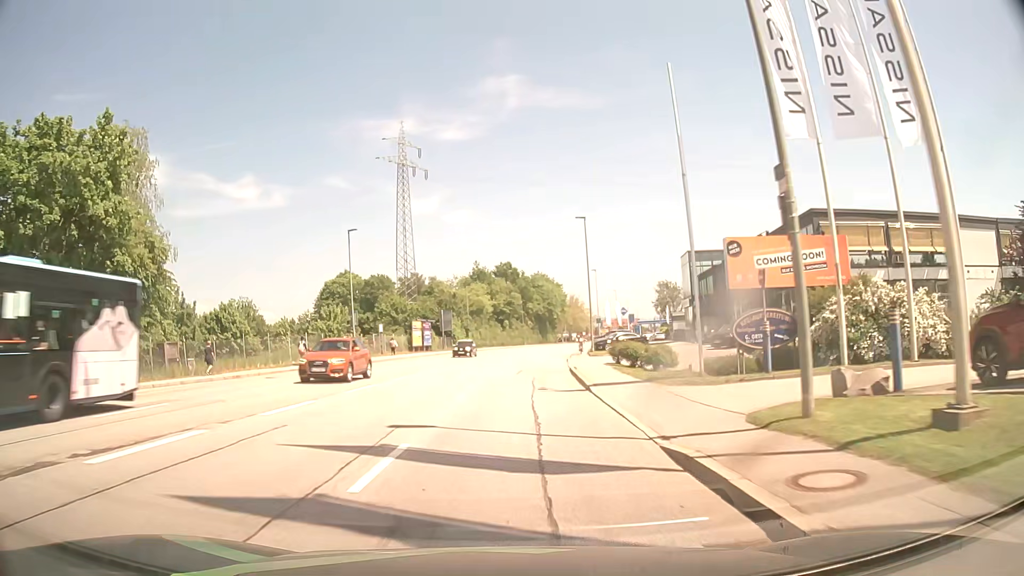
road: tertiary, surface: asphalt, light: Day
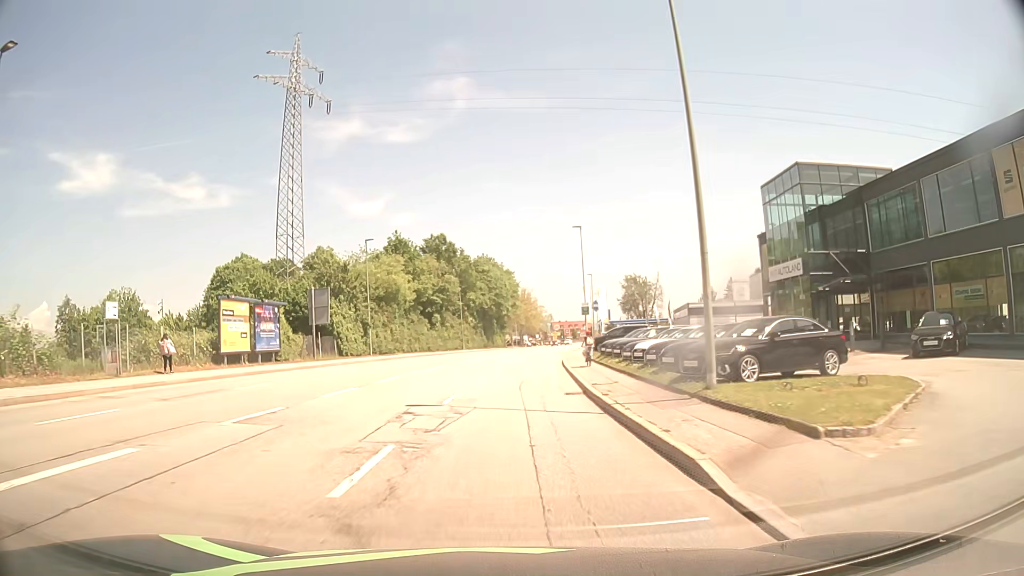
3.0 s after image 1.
(+1.5, +38.0) m; +5°
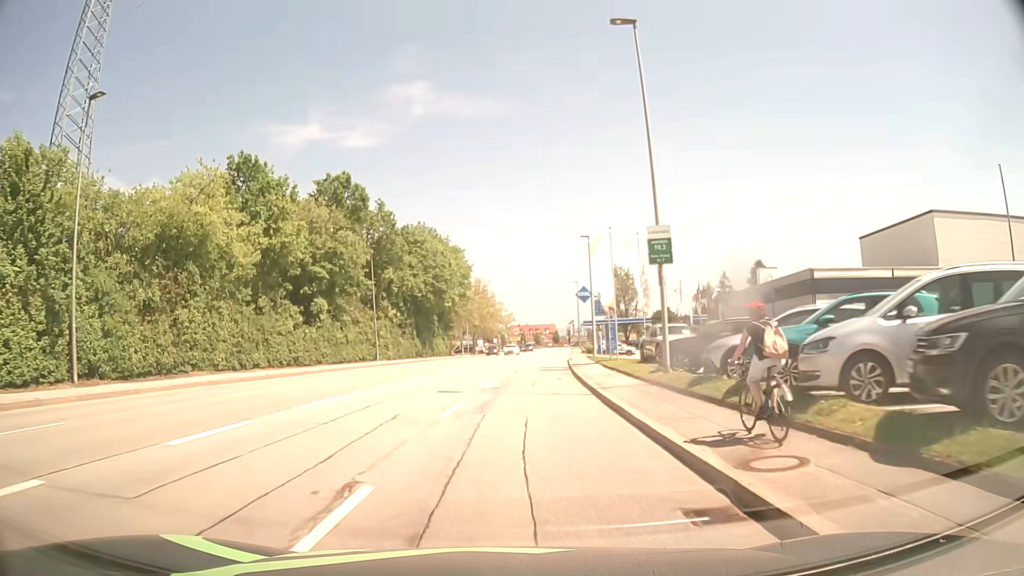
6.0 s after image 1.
(+1.1, +38.0) m; +4°
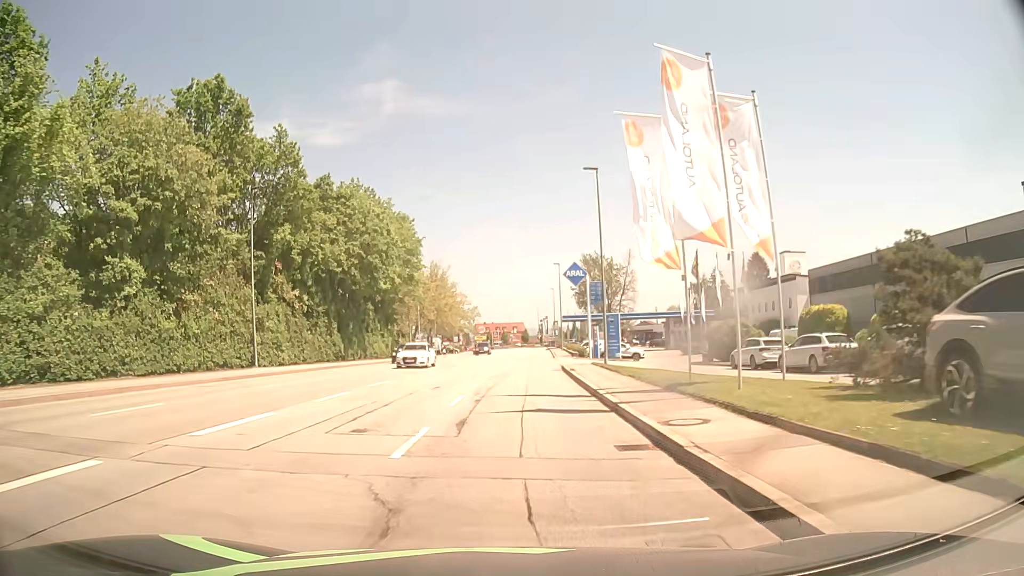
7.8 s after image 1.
(+0.5, +22.8) m; +3°
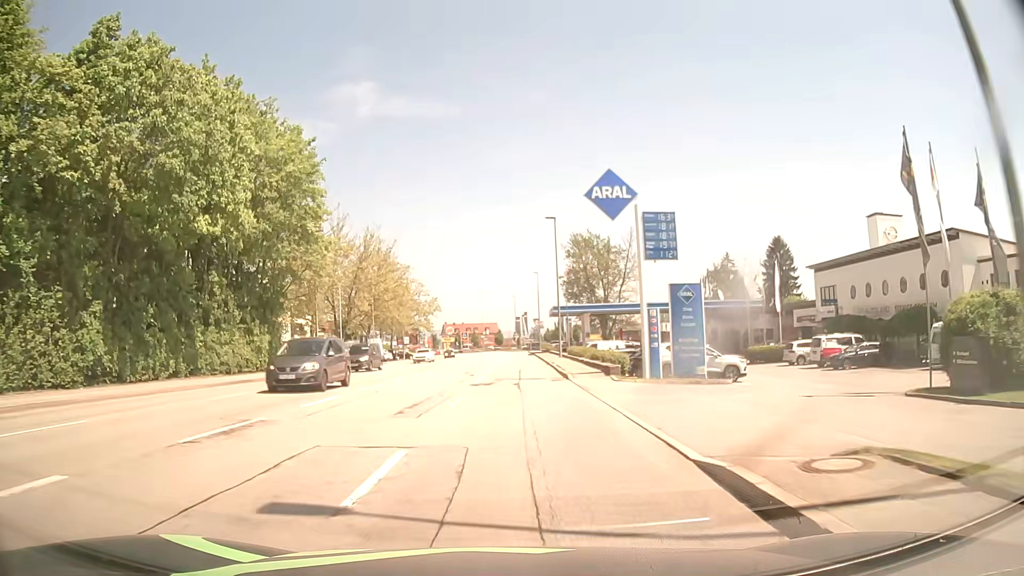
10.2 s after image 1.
(+0.5, +30.3) m; +2°
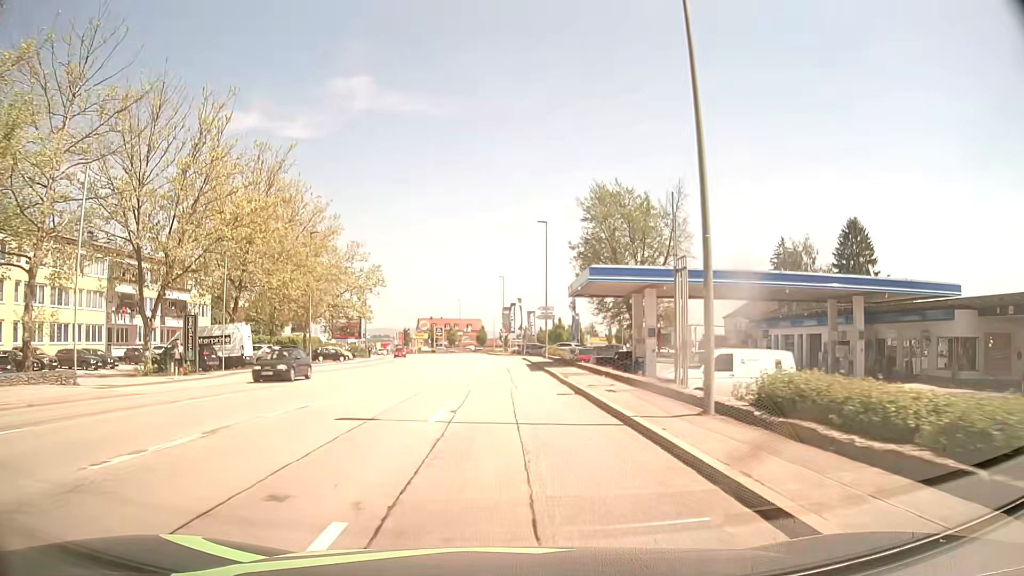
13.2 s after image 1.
(+0.4, +37.9) m; +1°
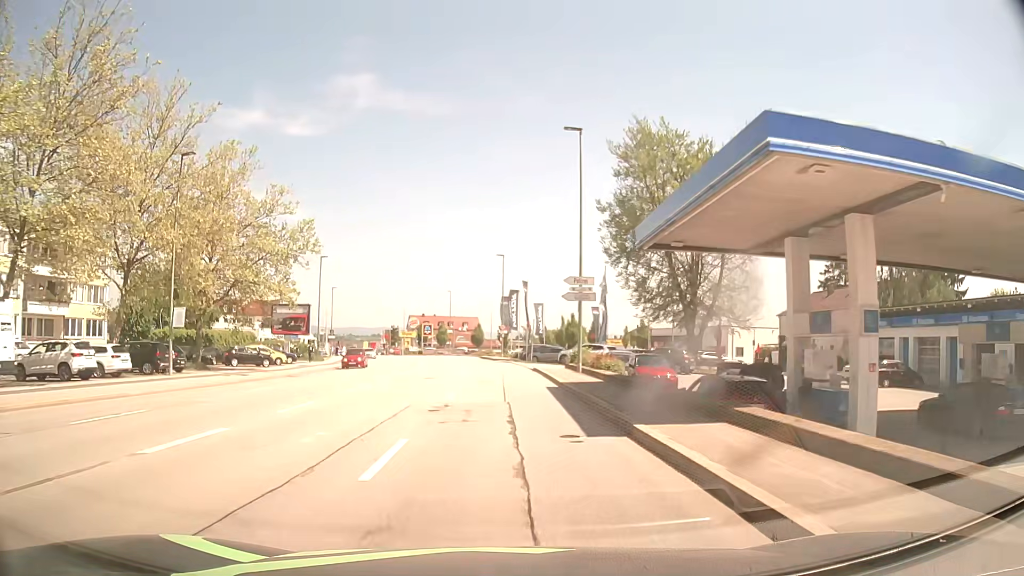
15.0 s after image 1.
(0.0, +22.7) m; 0°
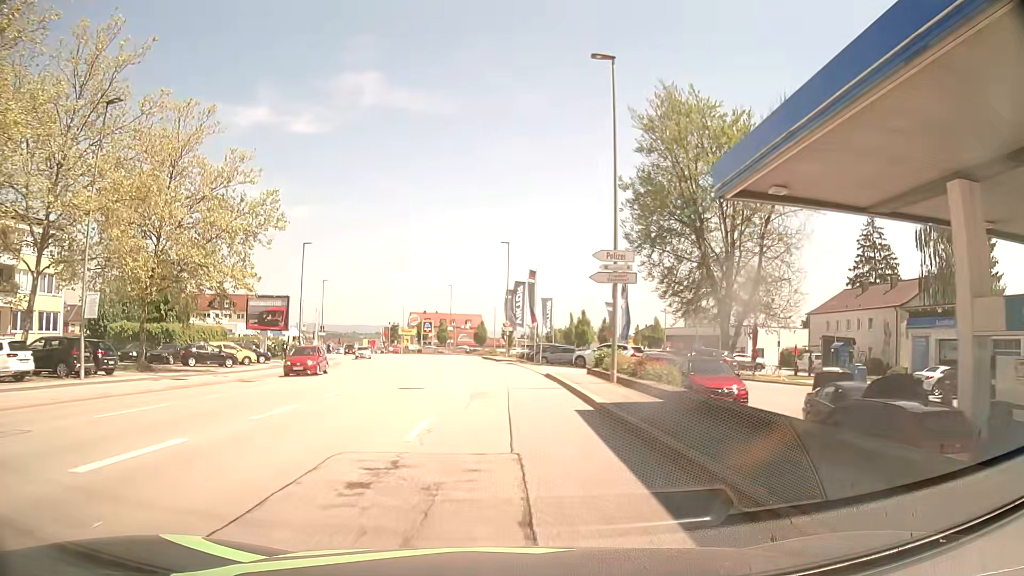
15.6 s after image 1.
(-0.1, +7.6) m; -1°
(0, +10) (0, +20) (-1, +30) (-1, +40) (-2, +50) (-3, +60) (-5, +70) (-7, +80) (-9, +89) (-12, +99) m
